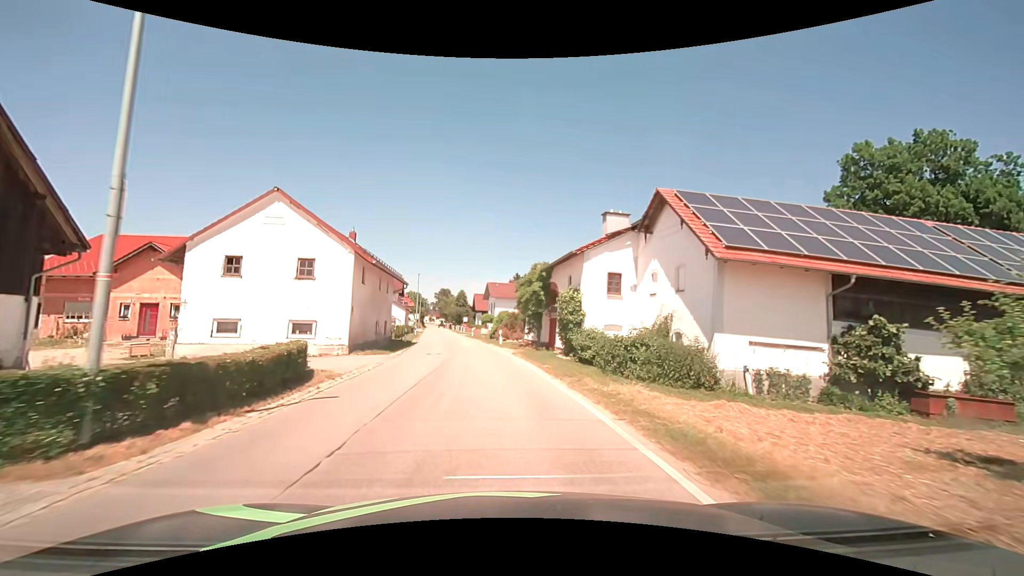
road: secondary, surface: asphalt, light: Day
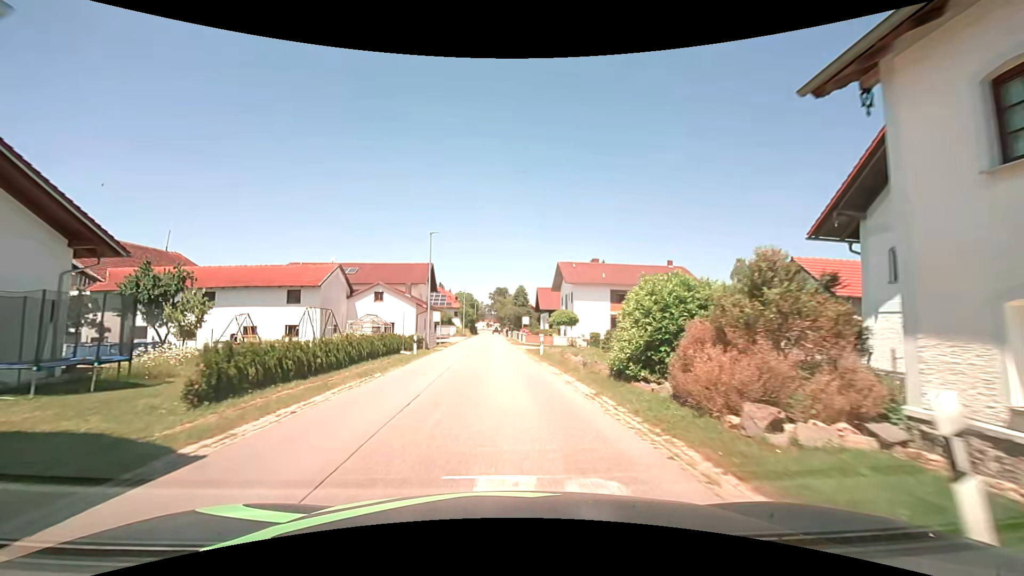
(-2.5, +34.1) m; -7°
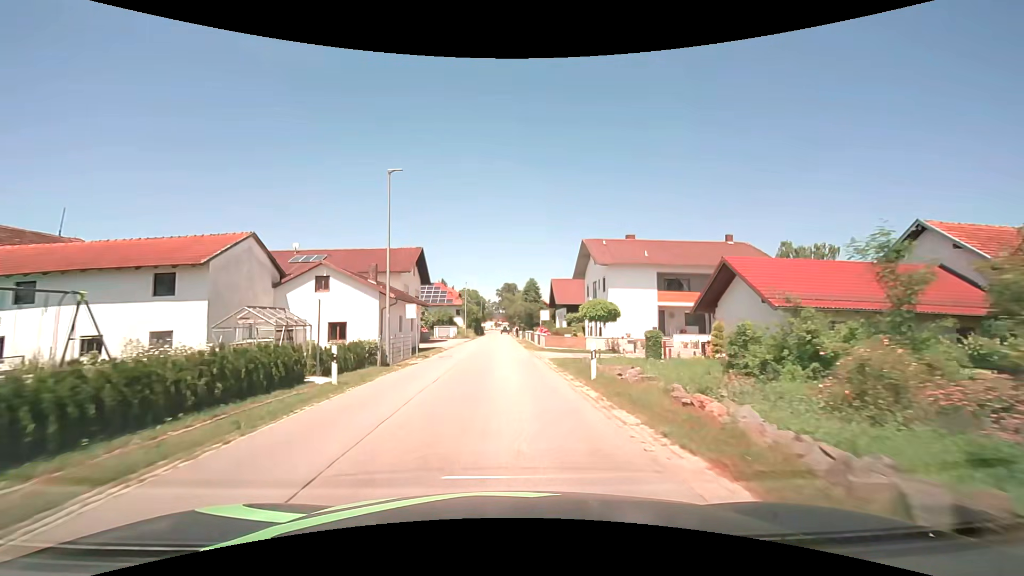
(-0.1, +13.9) m; -1°
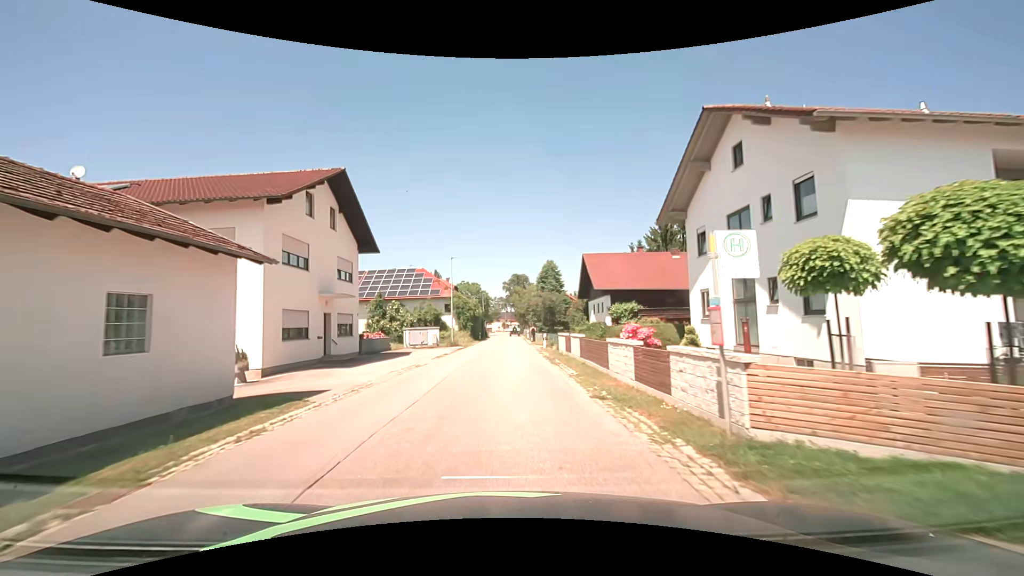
(-0.2, +27.1) m; -1°
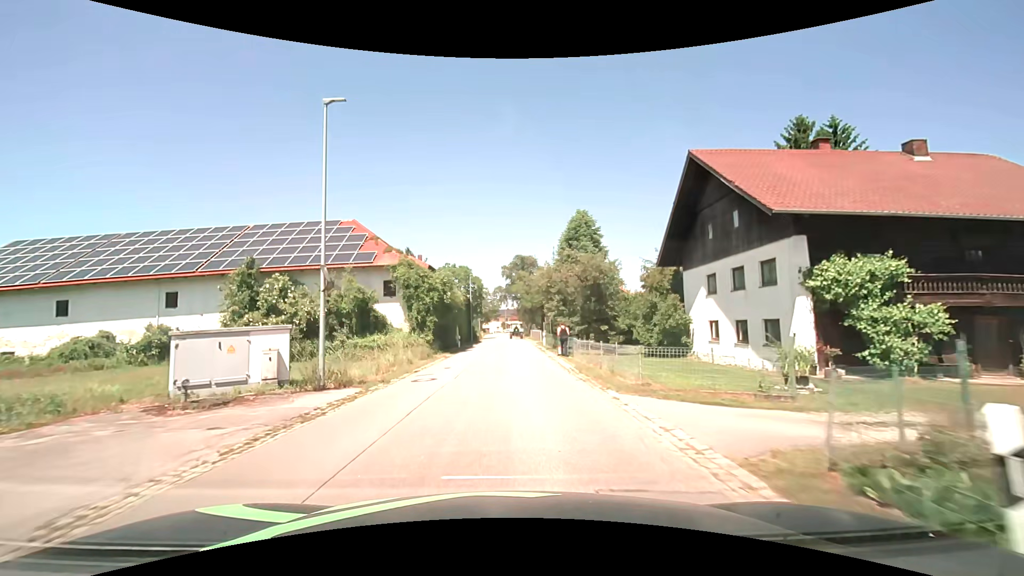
(-0.1, +31.8) m; 0°
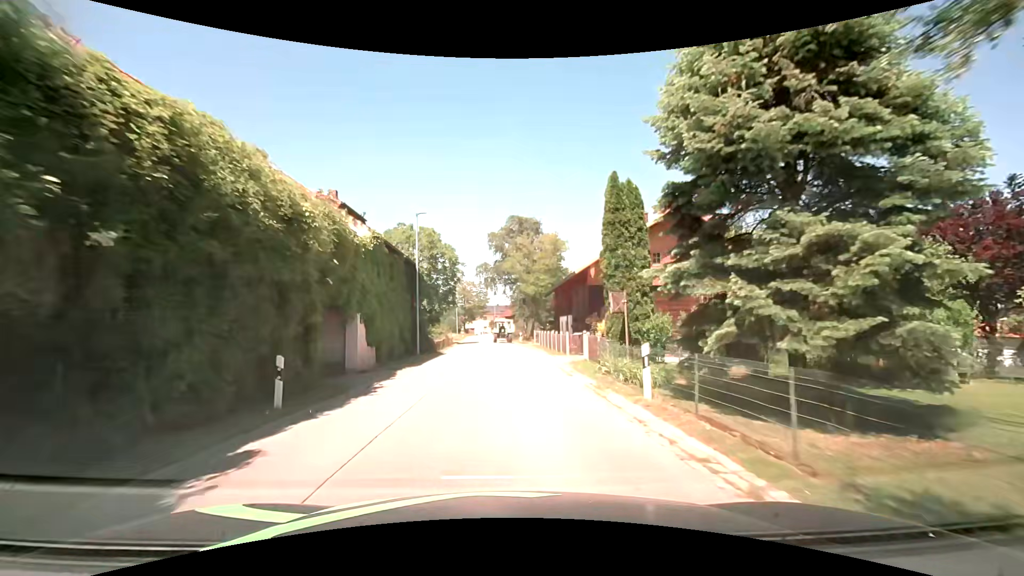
(+0.1, +31.6) m; +1°
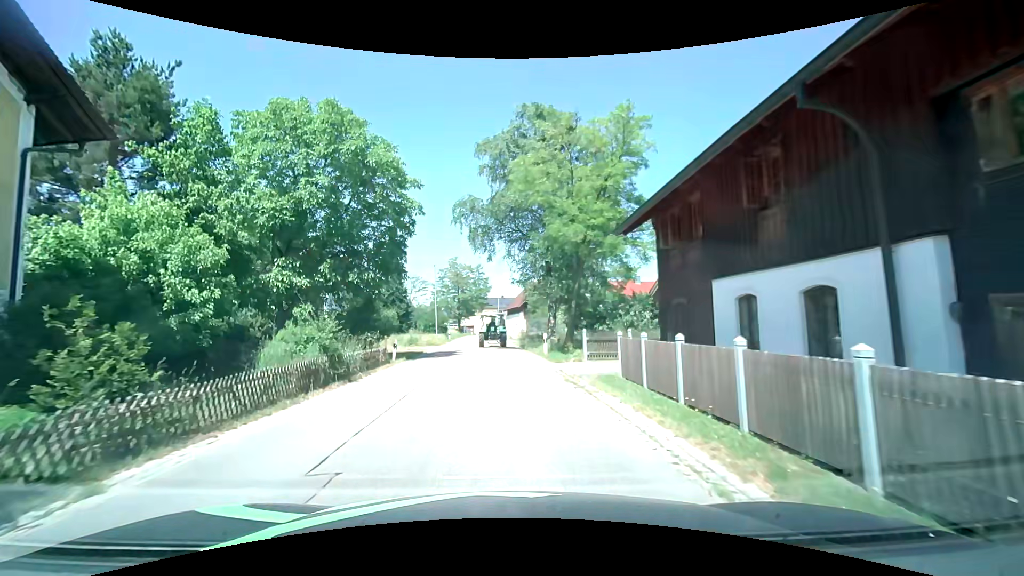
(0.0, +28.5) m; -1°
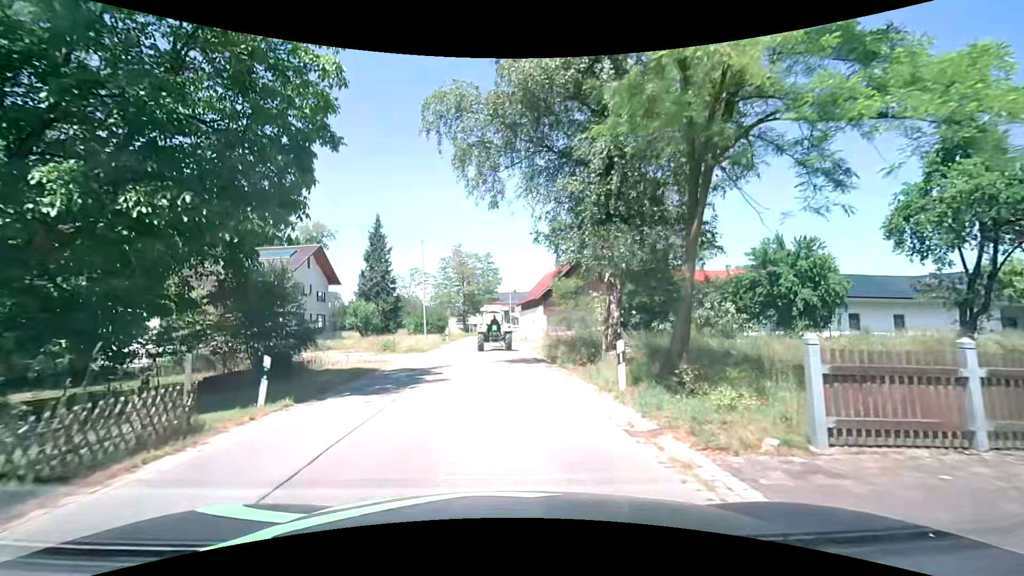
(-0.2, +13.7) m; -1°
(0, +10) (-1, +20) (-1, +30) (-1, +40) (-2, +50) (-1, +60) (0, +70) (+3, +79) (+7, +88) (+14, +96) m
